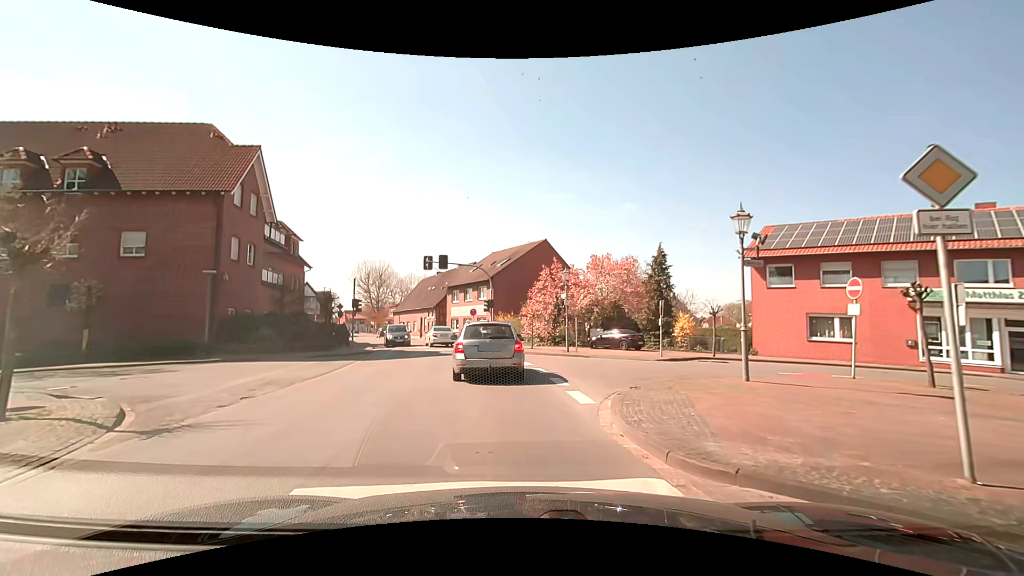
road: secondary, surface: asphalt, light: Day
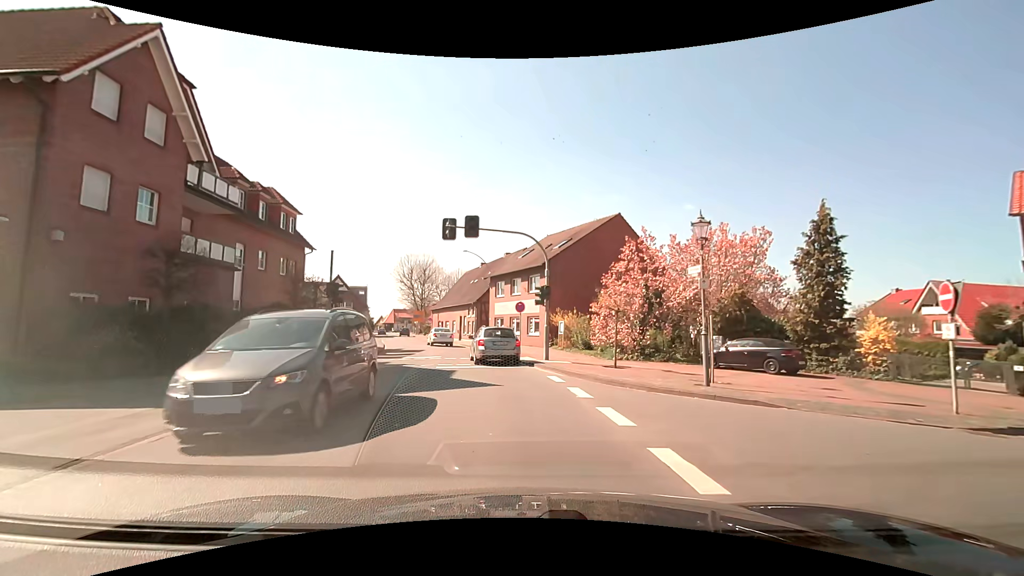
(-0.8, +13.1) m; -6°
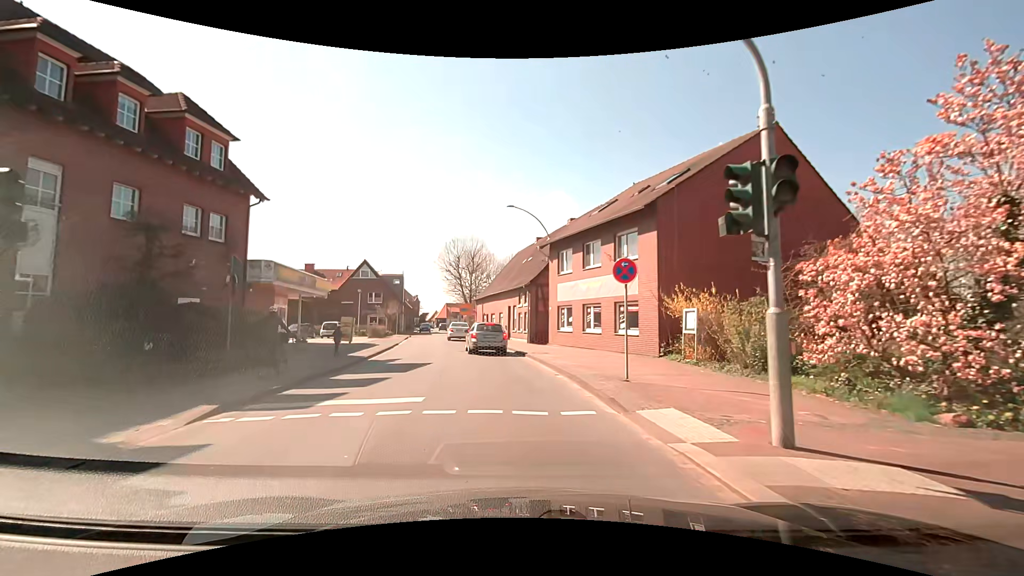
(-1.0, +16.0) m; -7°
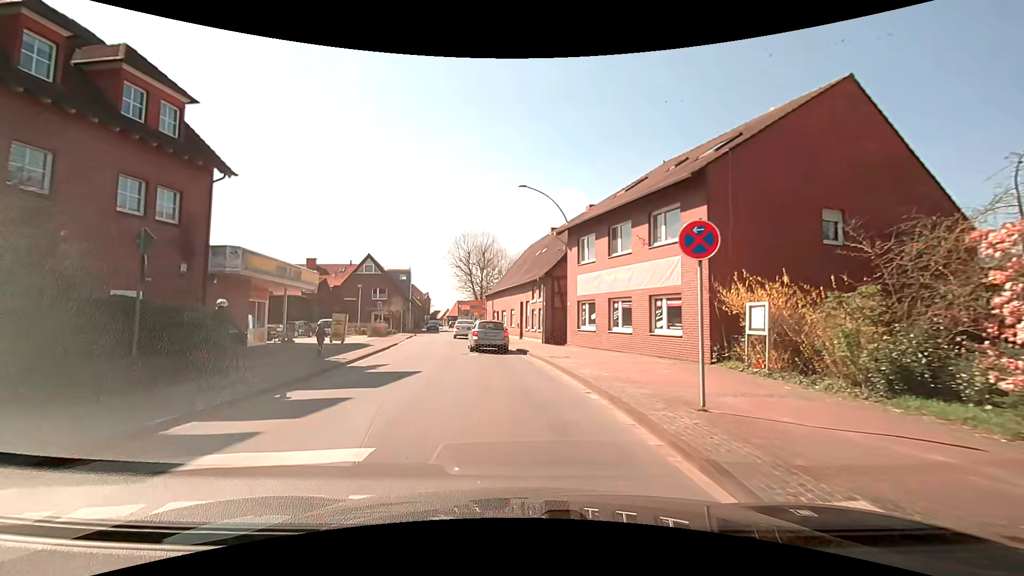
(-0.1, +4.0) m; -1°
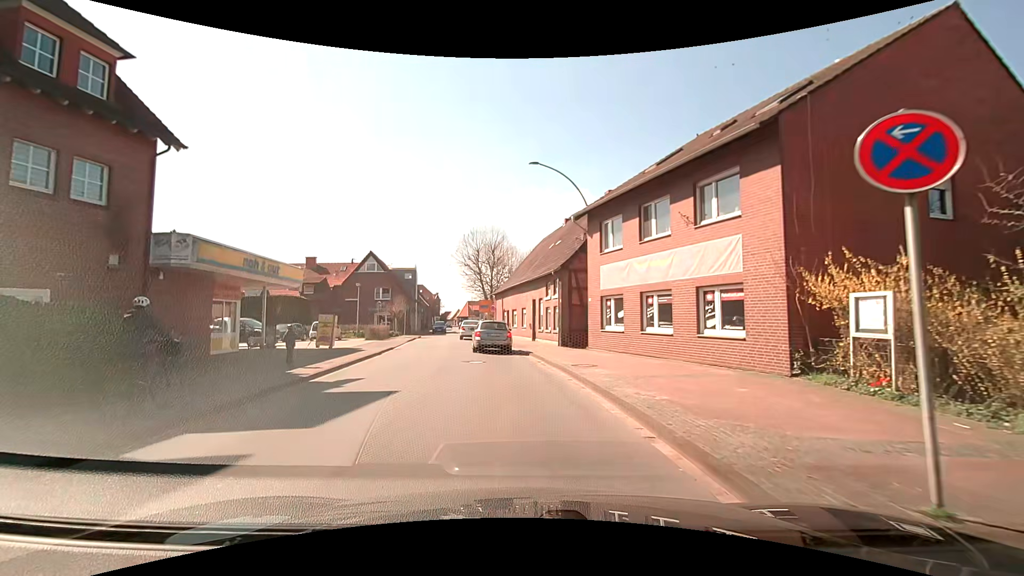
(-0.1, +3.8) m; -3°
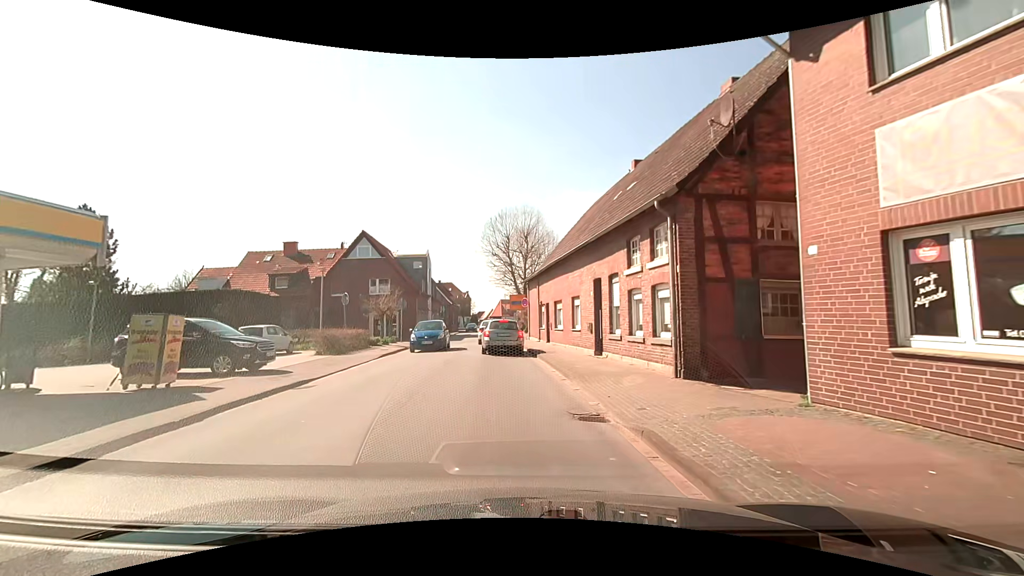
(-0.5, +14.7) m; -3°
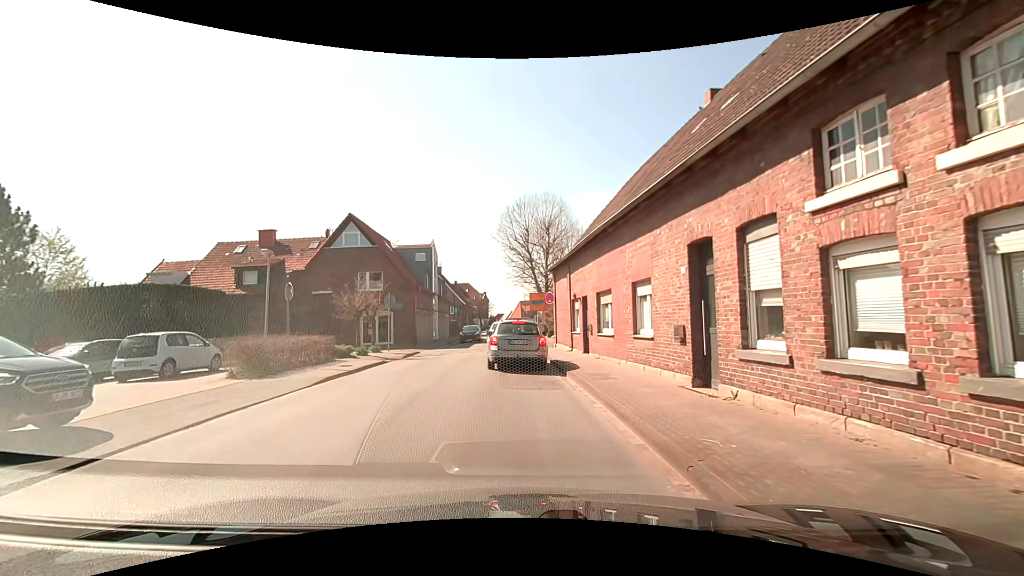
(-0.3, +8.3) m; -3°
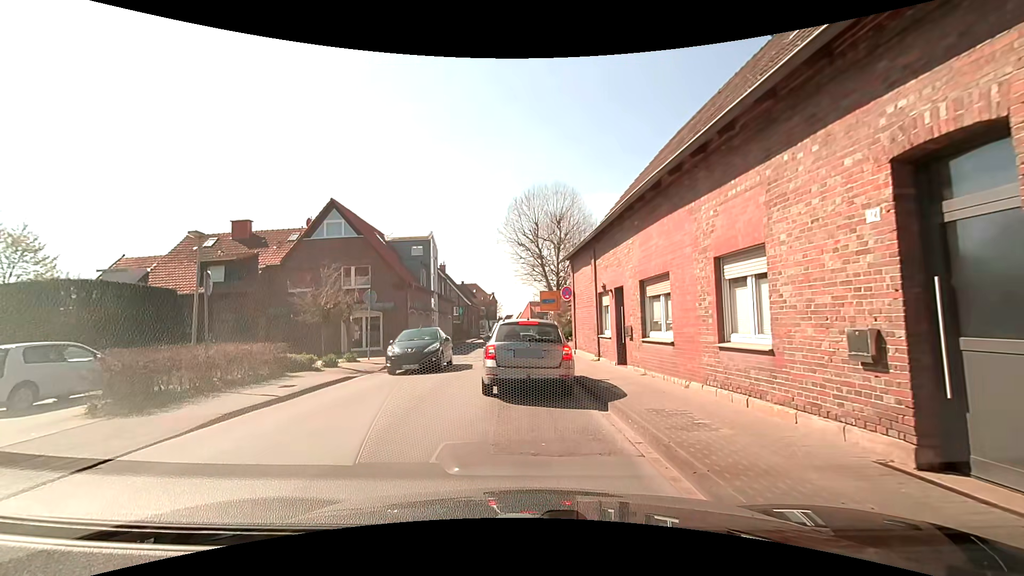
(-0.1, +5.1) m; -3°
